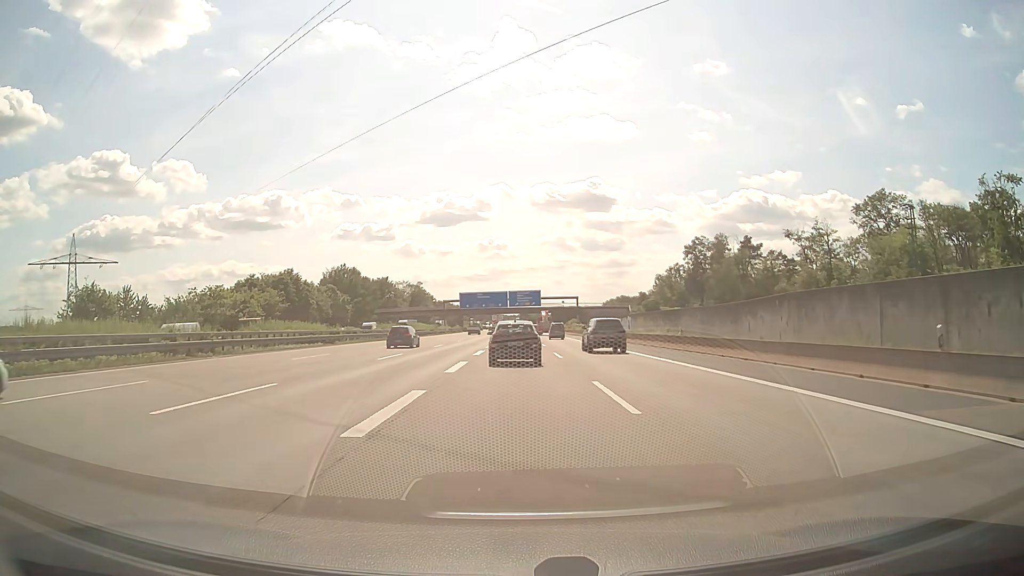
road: motorway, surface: asphalt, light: Day
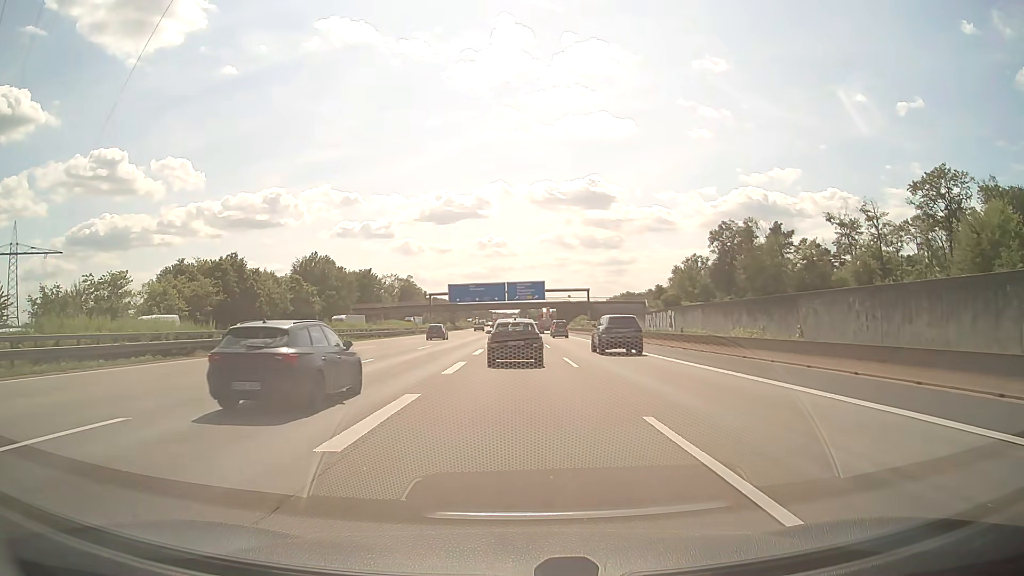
(0.0, +25.3) m; 0°
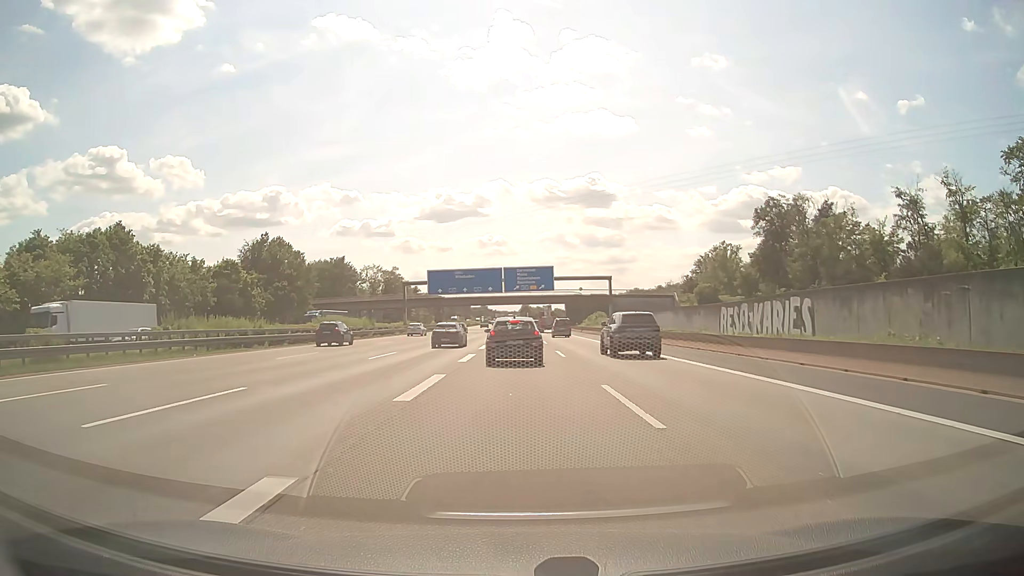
(-0.1, +31.3) m; 0°
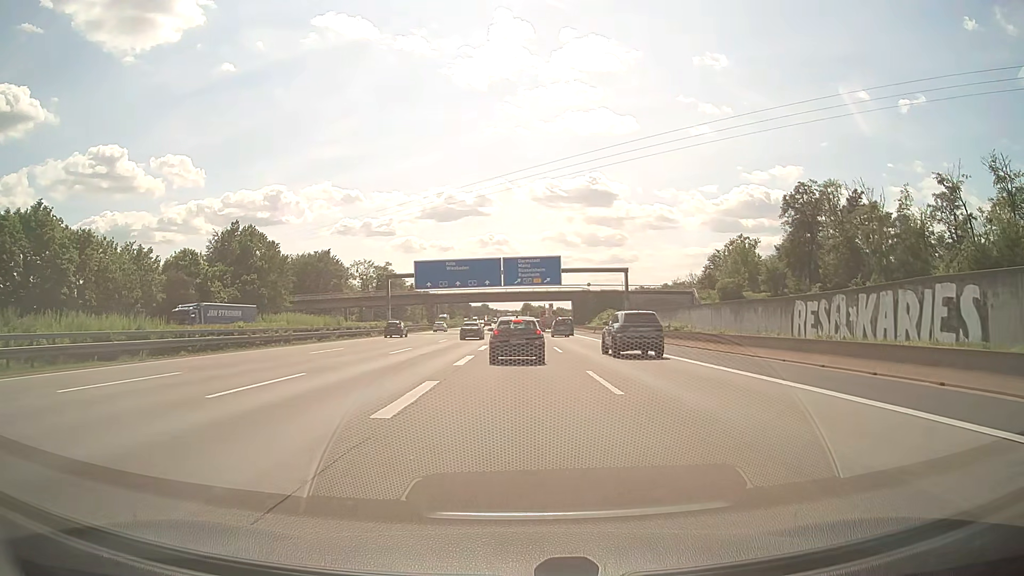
(0.0, +14.2) m; 0°
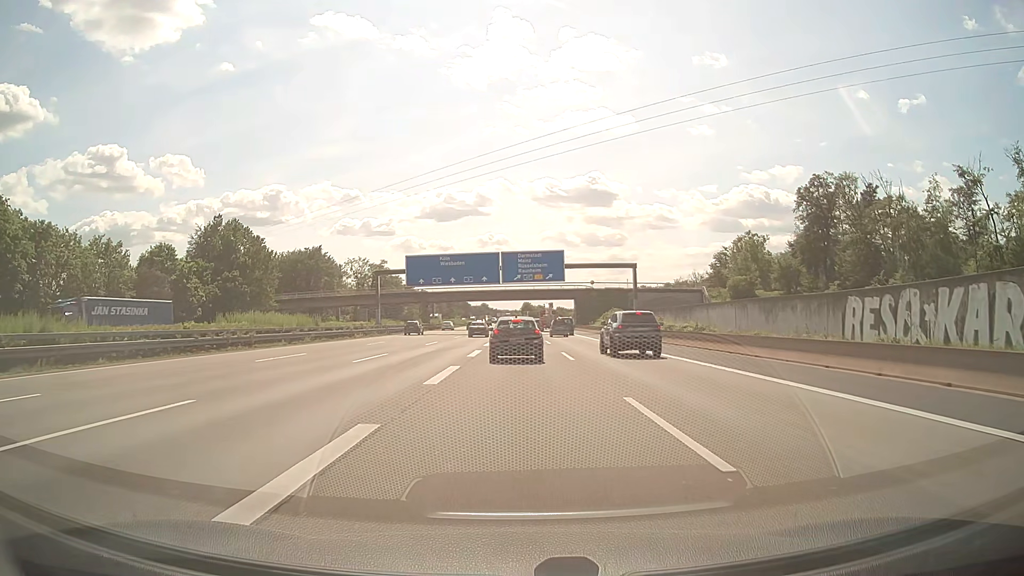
(0.0, +6.6) m; 0°
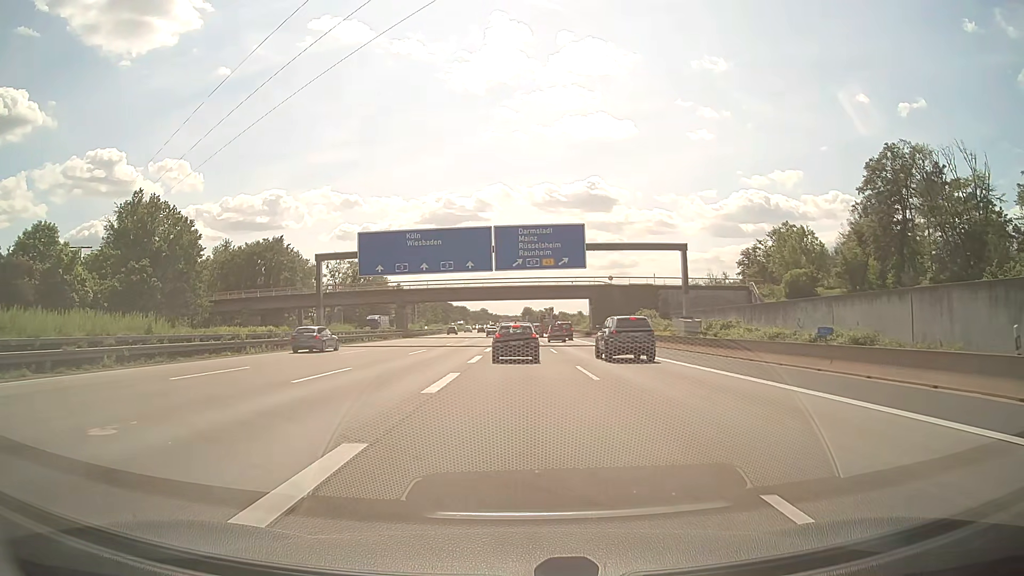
(0.0, +25.0) m; 0°
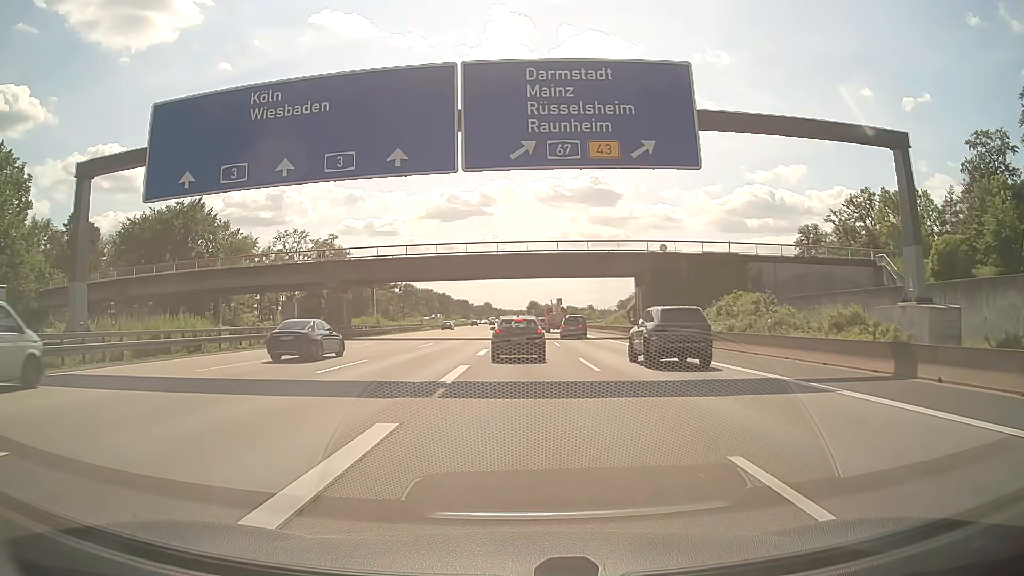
(-0.1, +35.4) m; 0°
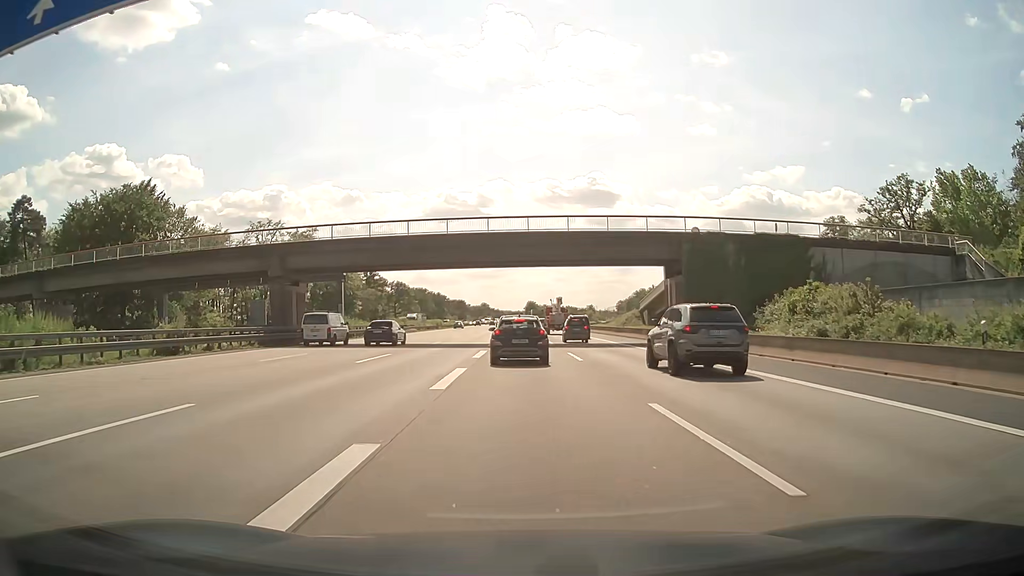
(-0.1, +13.3) m; 0°
(0, +10) (0, +20) (0, +30) (0, +40) (0, +50) (0, +60) (0, +70) (0, +80) (0, +90) (0, +100) m
